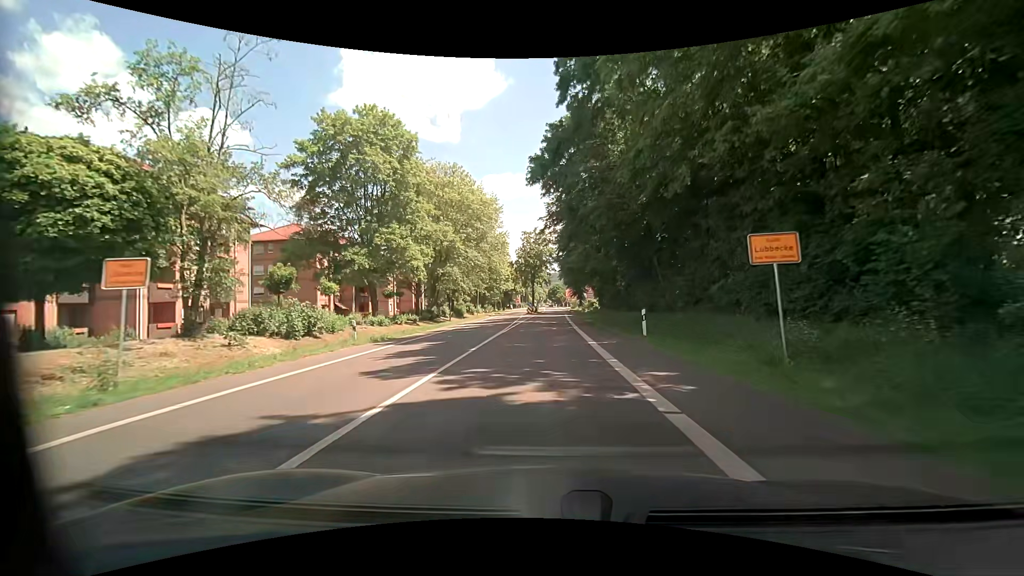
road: tertiary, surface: asphalt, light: Day
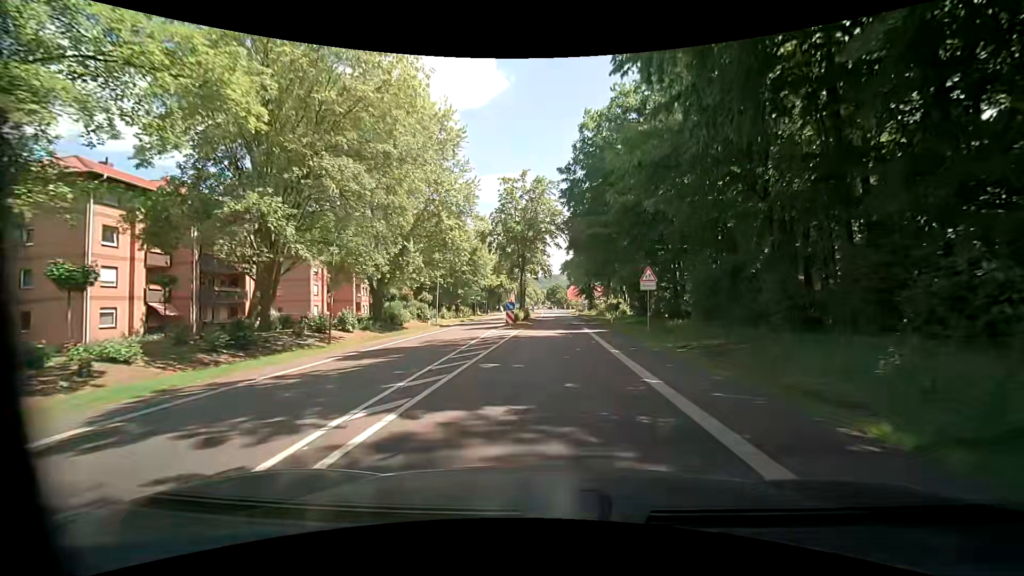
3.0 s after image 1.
(+0.3, +33.5) m; 0°
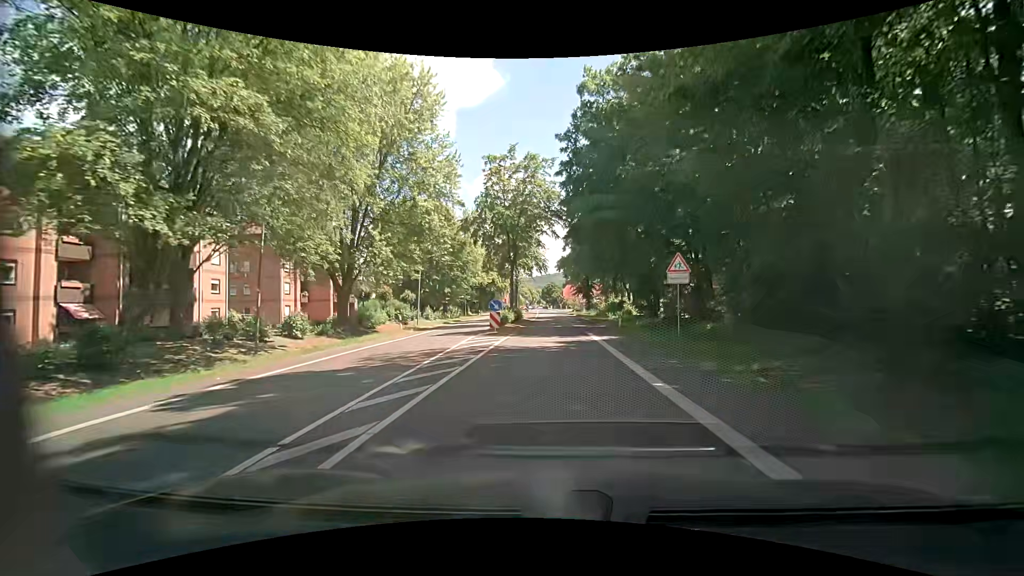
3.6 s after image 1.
(+0.1, +6.5) m; +1°
(0, +10) (0, +20) (0, +30) (+1, +40) (+1, +50) (+1, +60) (+1, +70) (0, +80) (0, +90) (+1, +100) m
